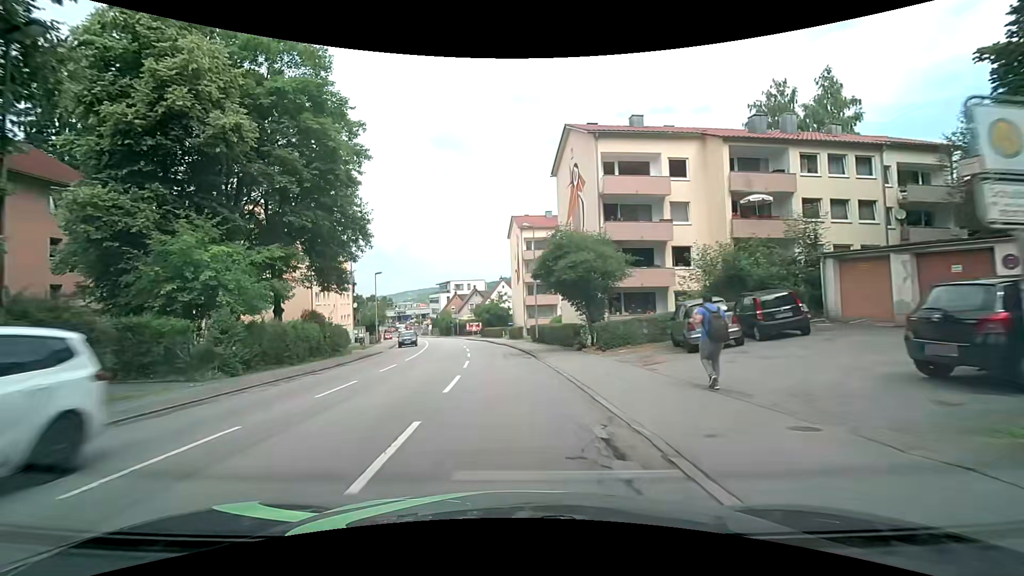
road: tertiary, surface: asphalt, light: Day
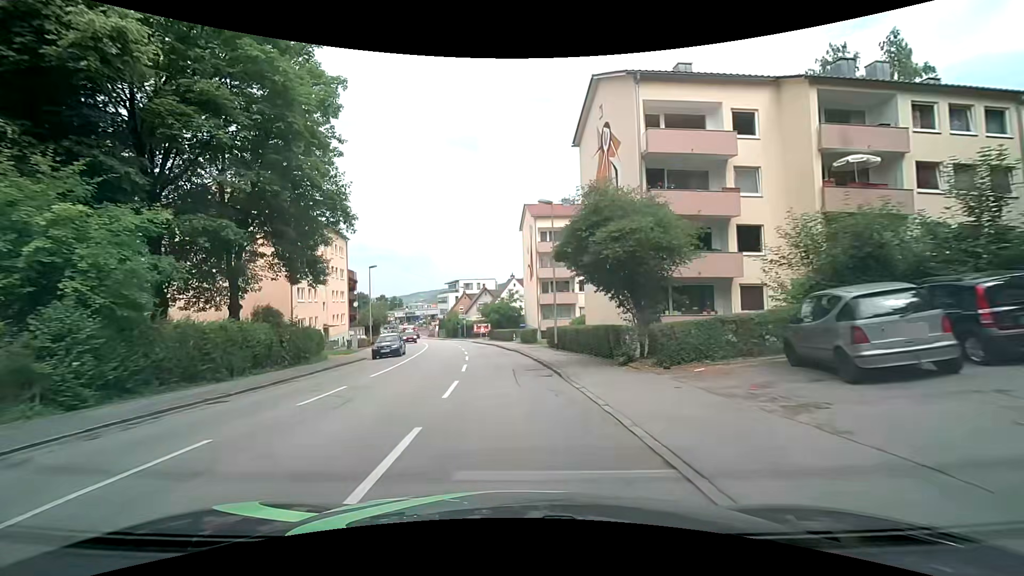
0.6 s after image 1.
(-0.1, +7.0) m; -2°
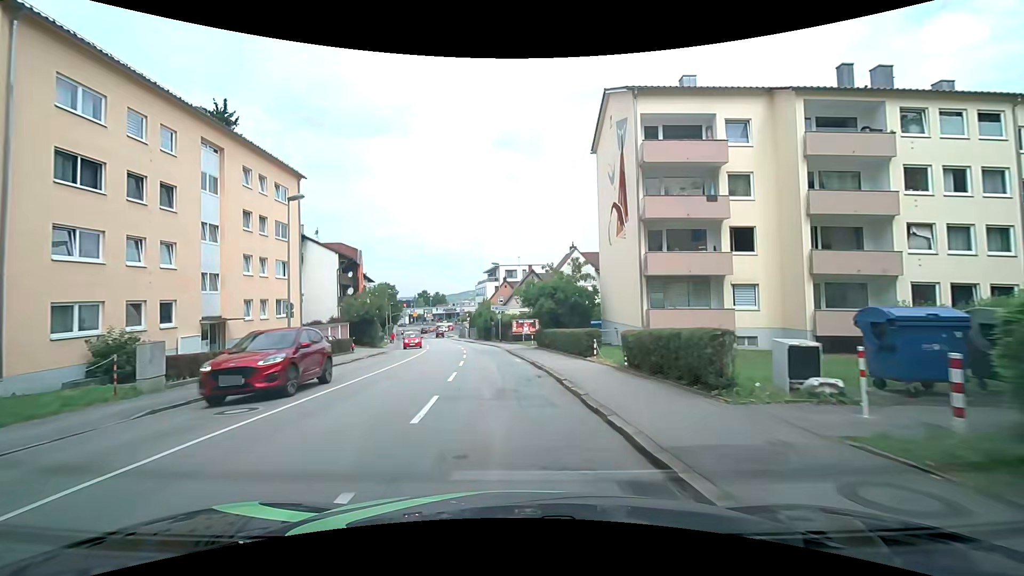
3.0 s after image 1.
(-1.1, +27.0) m; -5°
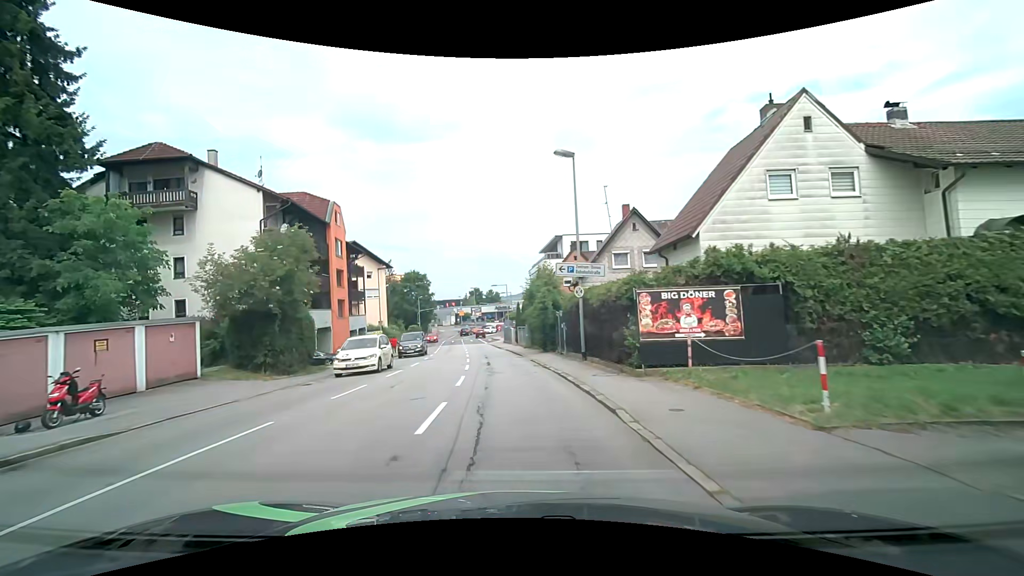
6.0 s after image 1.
(-1.8, +31.4) m; -7°
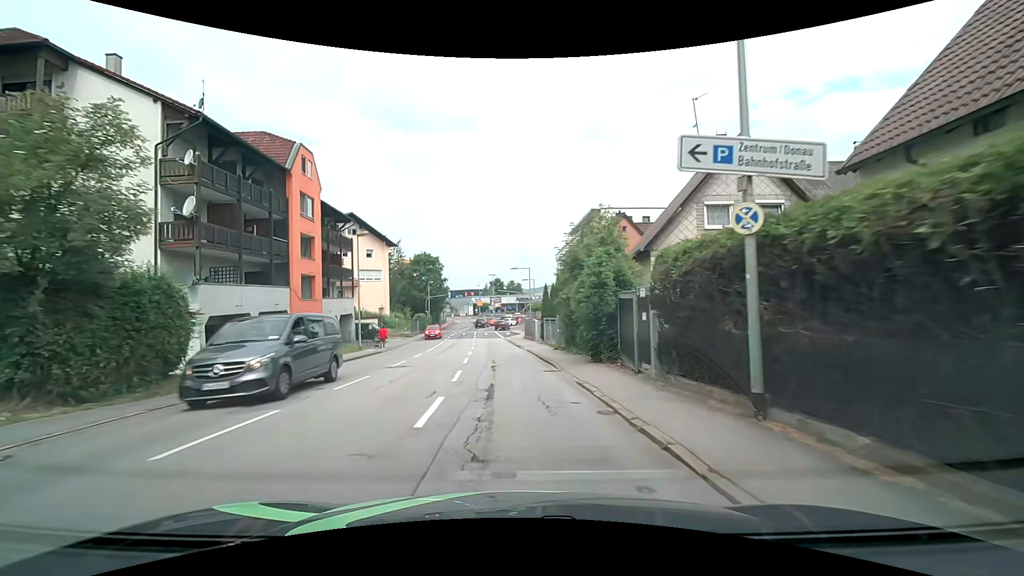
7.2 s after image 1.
(-0.2, +12.2) m; -2°
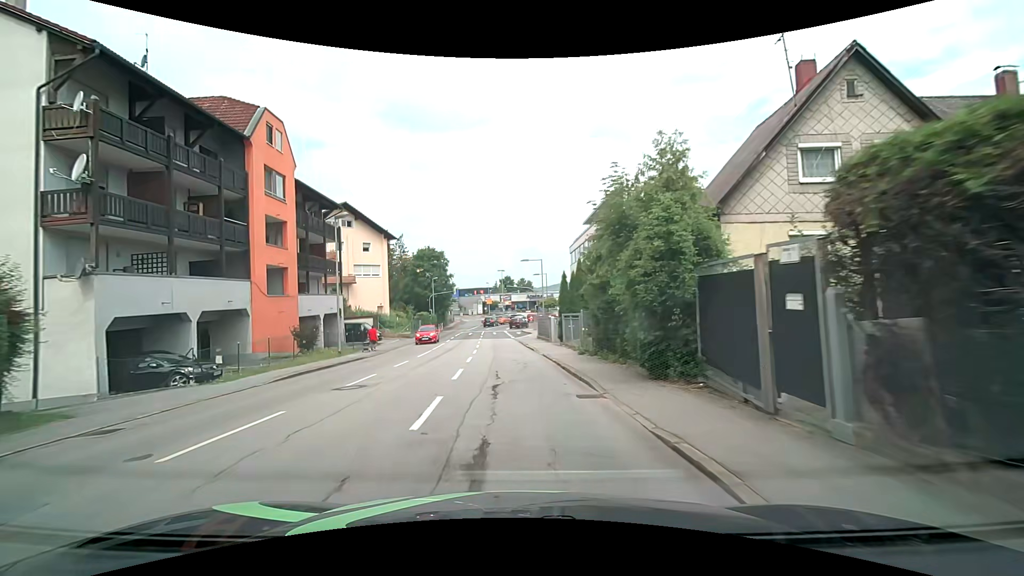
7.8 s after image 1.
(0.0, +6.0) m; -1°
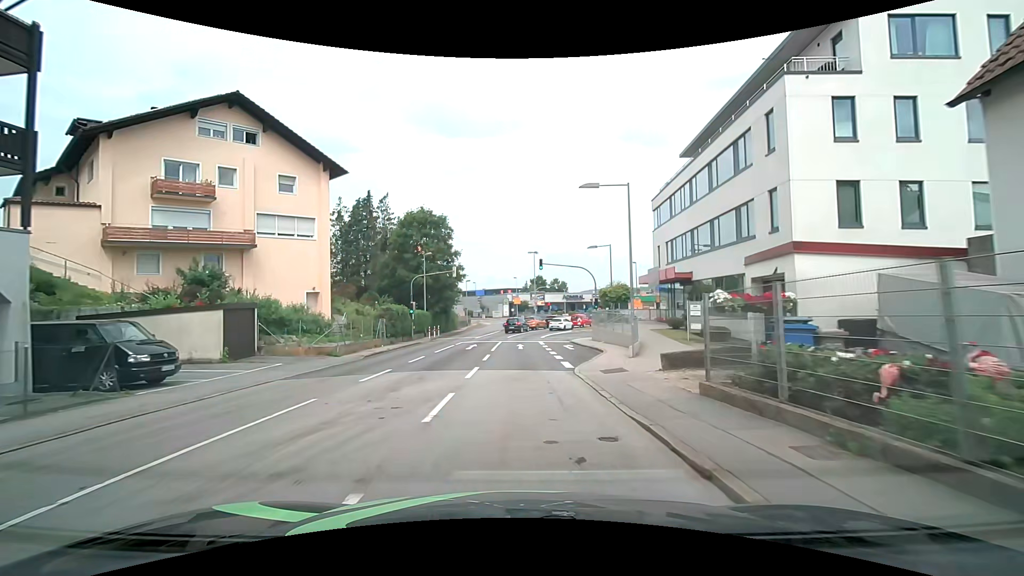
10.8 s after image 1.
(-1.2, +29.4) m; -3°
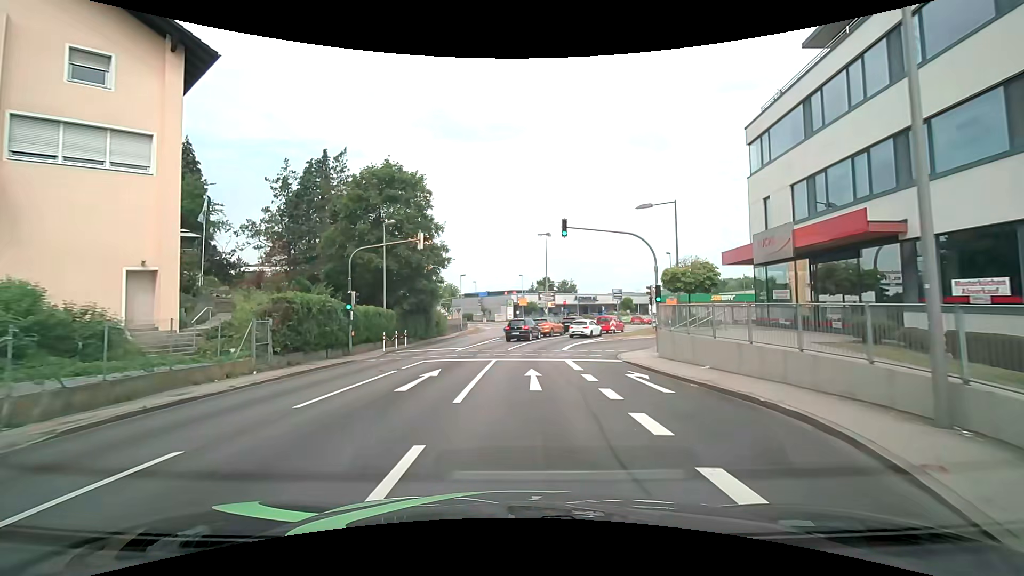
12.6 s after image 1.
(-0.2, +16.3) m; -1°
(0, +10) (0, +20) (+1, +30) (+4, +39) (+9, +48) (+13, +57) (+17, +67) (+16, +77) (+11, +86) (+6, +94) m
